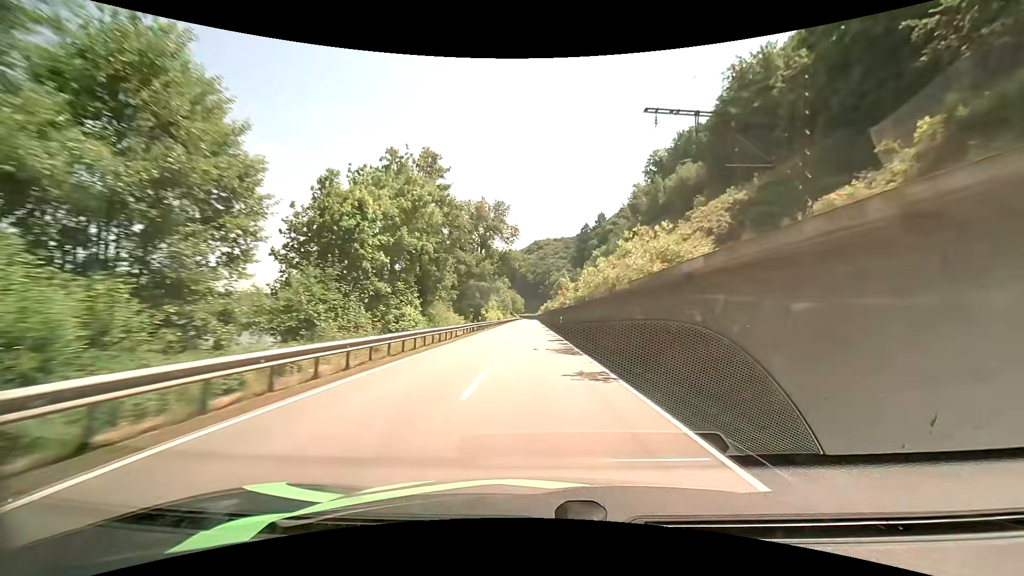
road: primary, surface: asphalt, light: Day
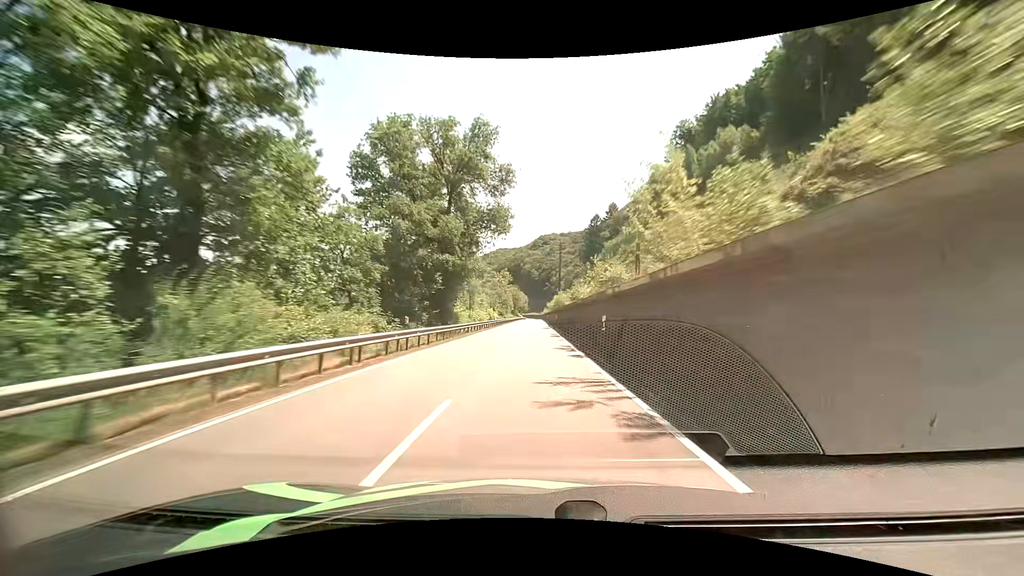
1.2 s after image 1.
(-0.1, +28.1) m; -1°
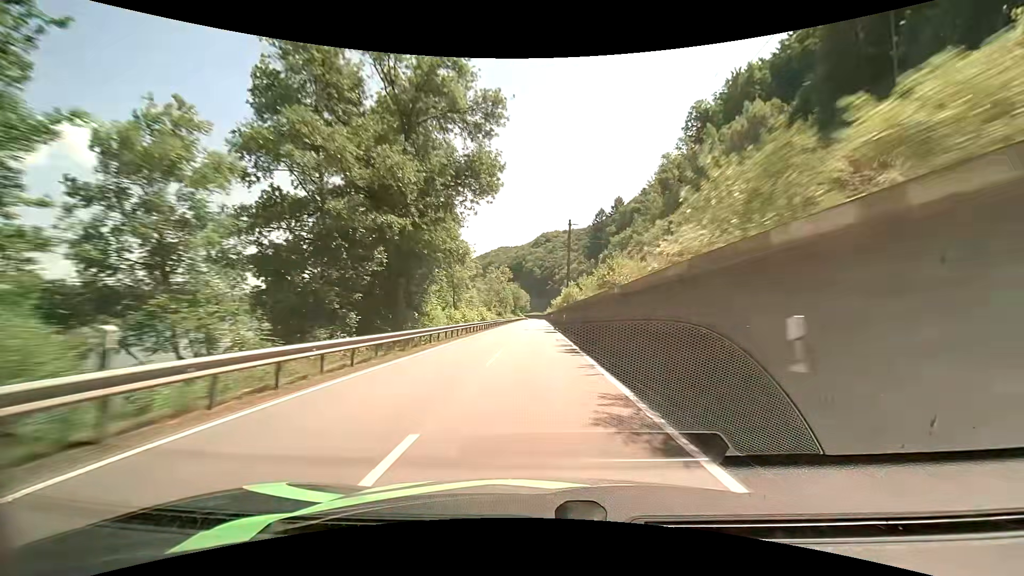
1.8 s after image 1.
(0.0, +14.0) m; 0°
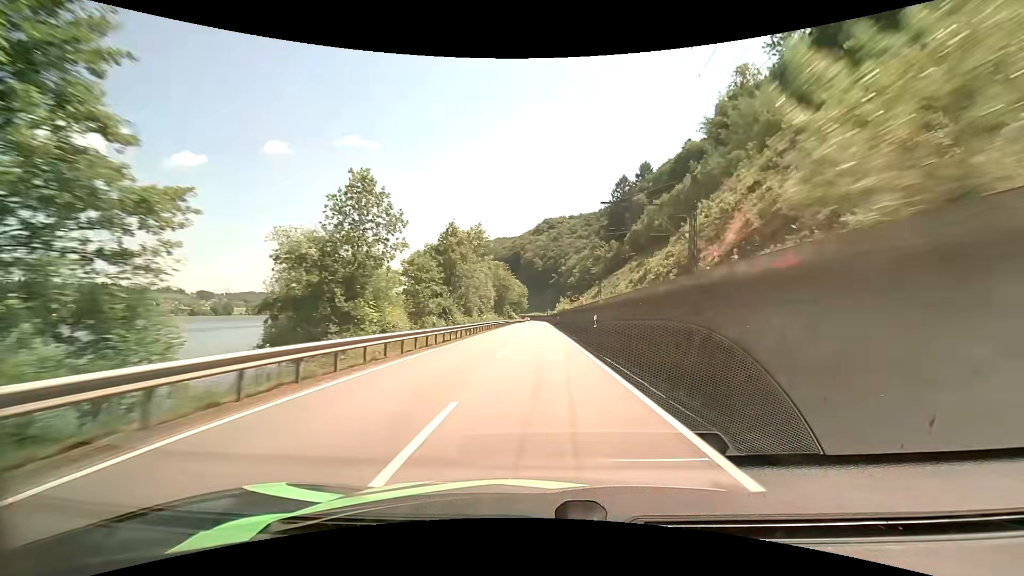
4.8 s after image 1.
(-0.2, +69.6) m; 0°
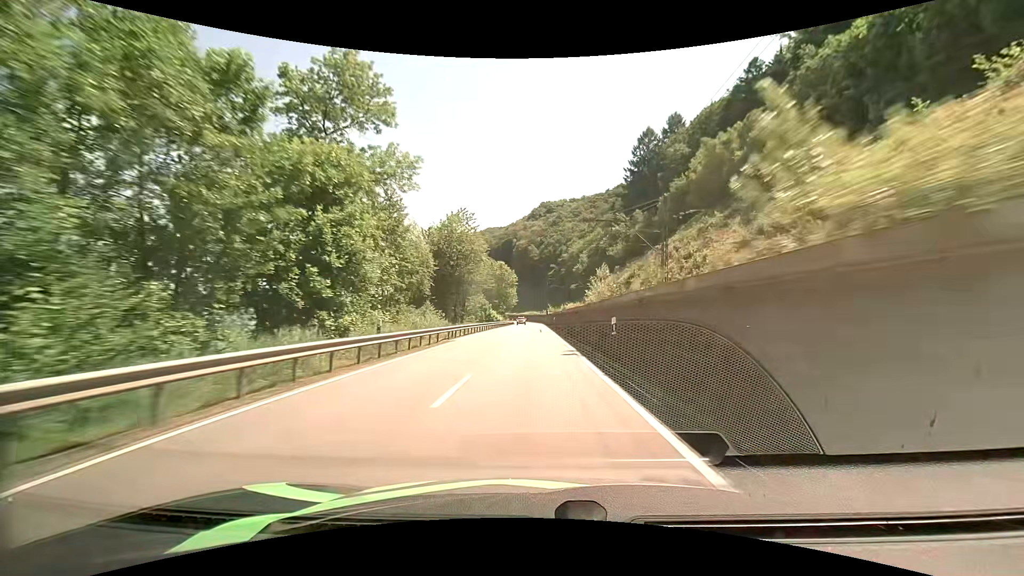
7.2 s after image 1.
(+0.4, +55.8) m; +1°
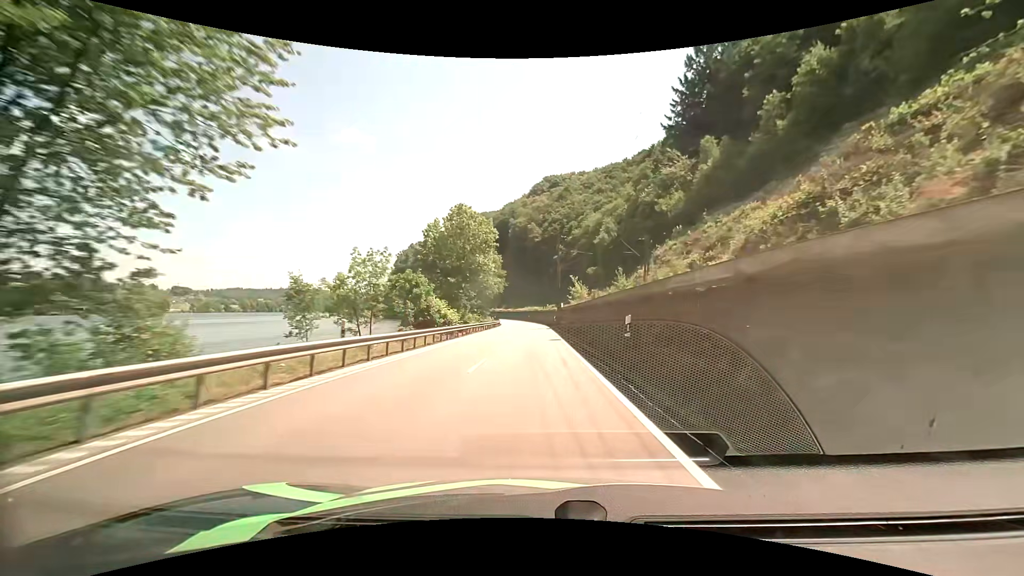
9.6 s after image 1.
(-0.3, +55.1) m; 0°
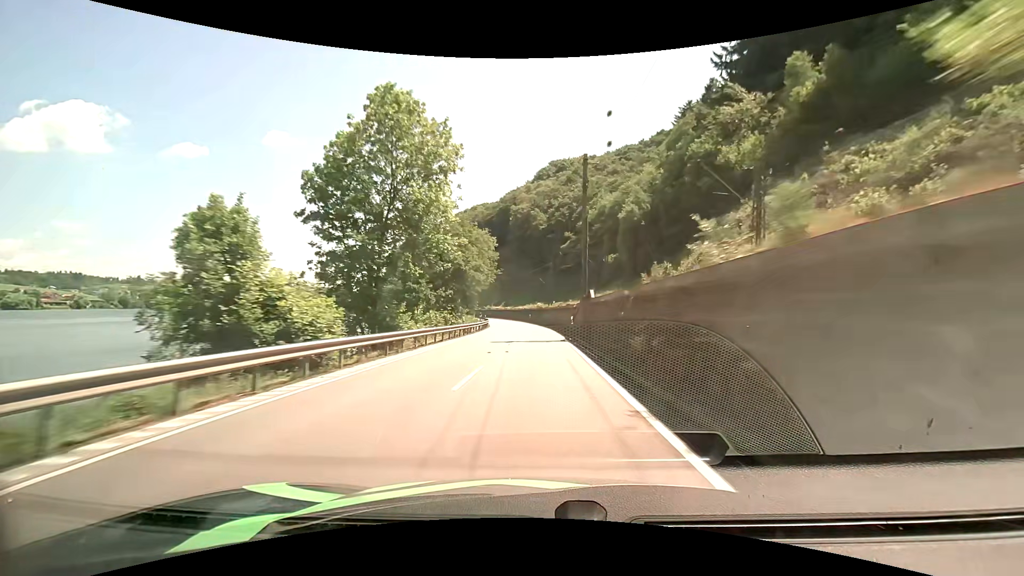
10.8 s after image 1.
(-0.2, +26.6) m; -1°
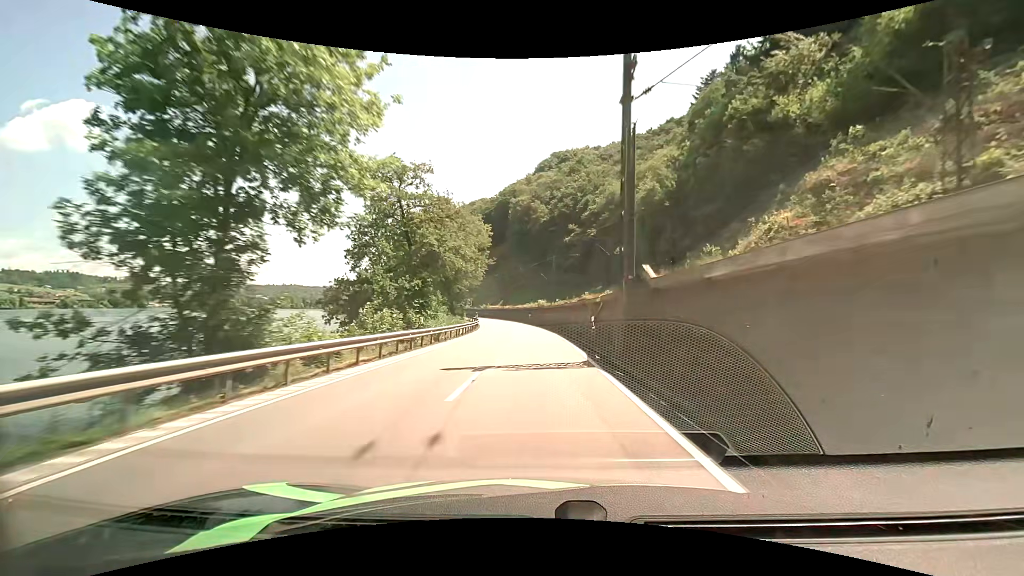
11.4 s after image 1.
(0.0, +13.0) m; 0°
(0, +10) (0, +20) (0, +30) (0, +40) (-1, +50) (-2, +60) (-3, +70) (-4, +80) (-6, +90) (-8, +99) m
